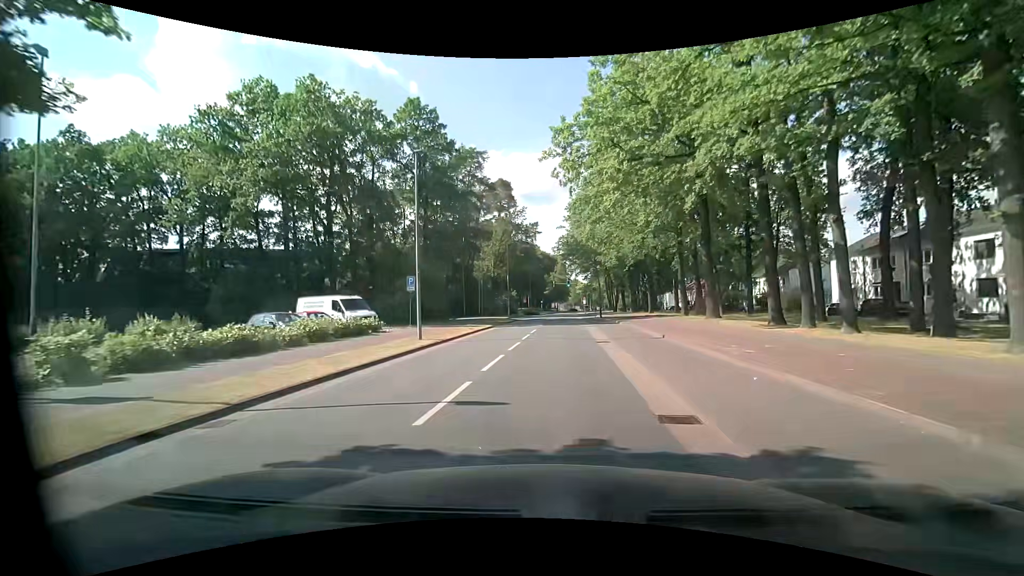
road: tertiary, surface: asphalt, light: Day
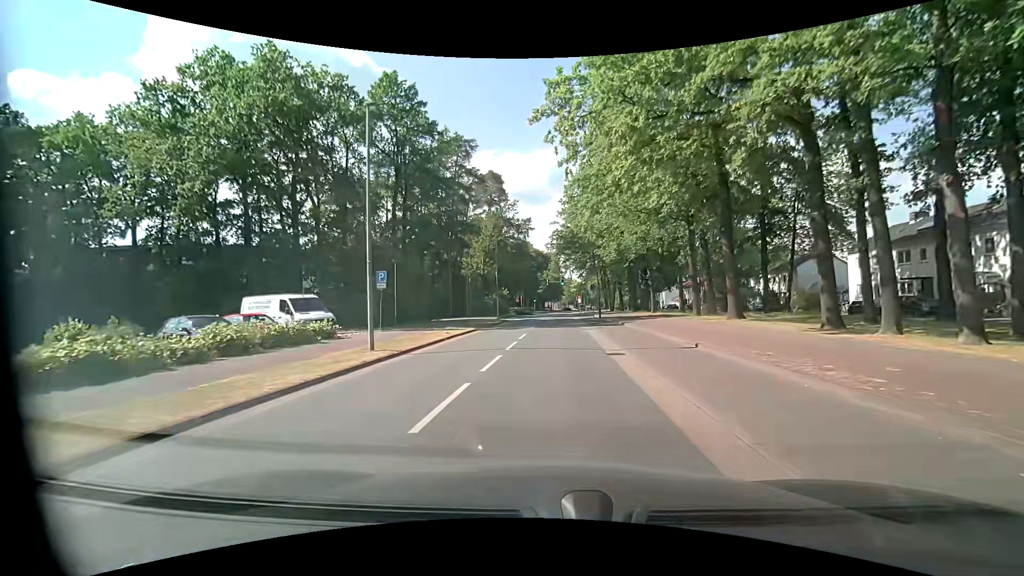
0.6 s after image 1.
(+0.1, +5.0) m; +2°
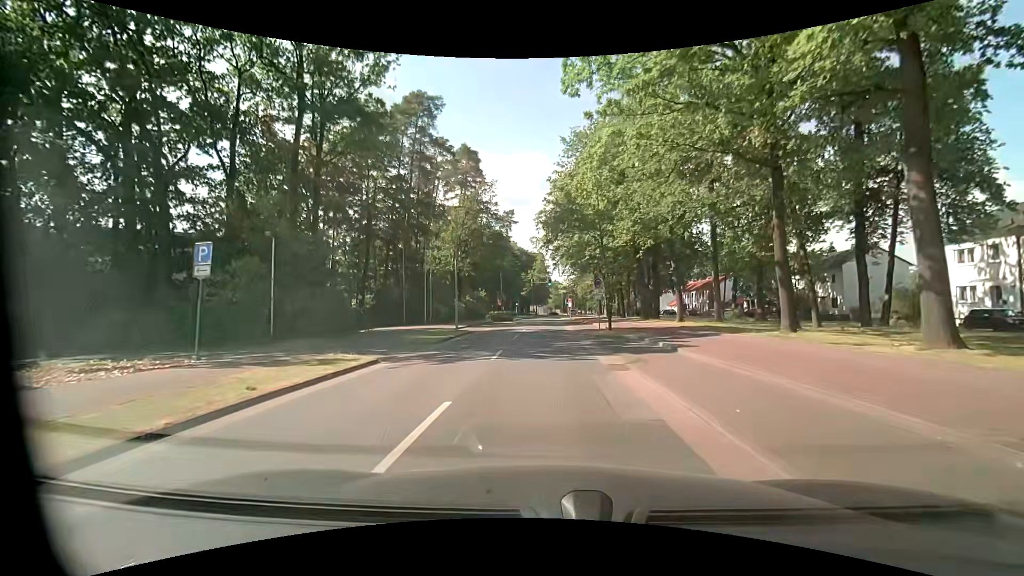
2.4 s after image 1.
(+0.2, +14.8) m; +2°
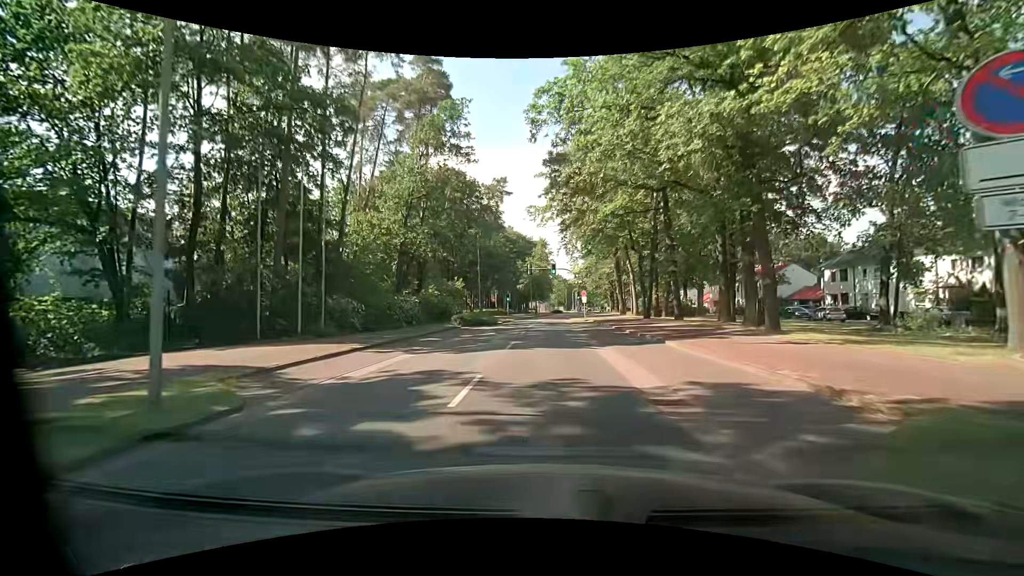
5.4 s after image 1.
(-0.1, +24.7) m; -1°
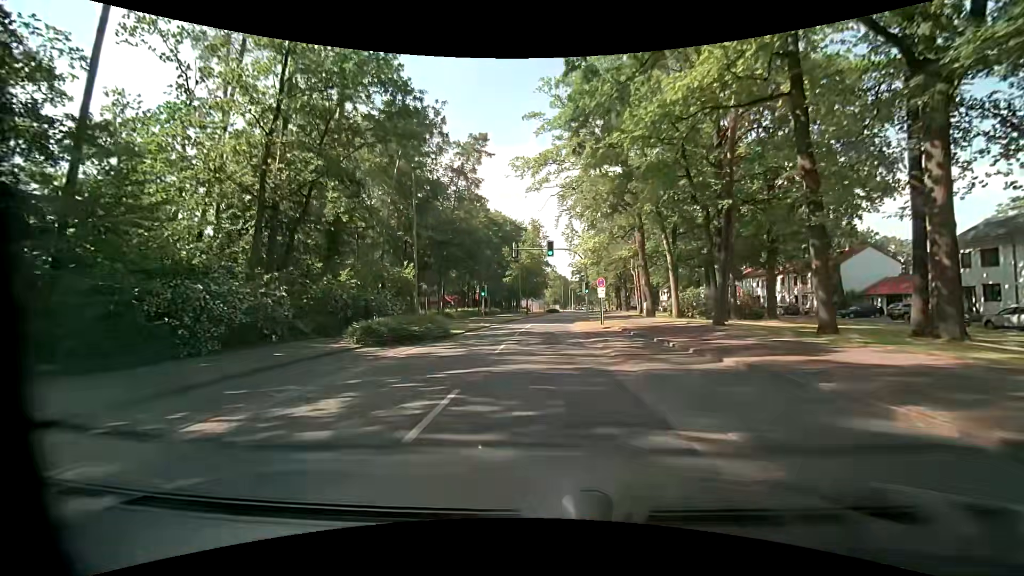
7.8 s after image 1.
(+0.2, +20.0) m; +1°
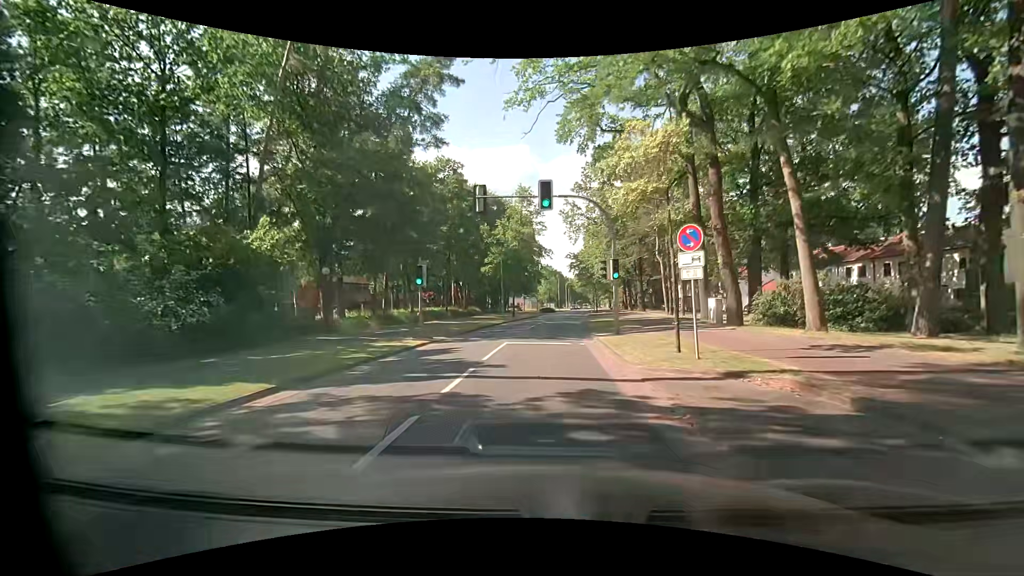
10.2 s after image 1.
(+0.2, +20.0) m; +2°
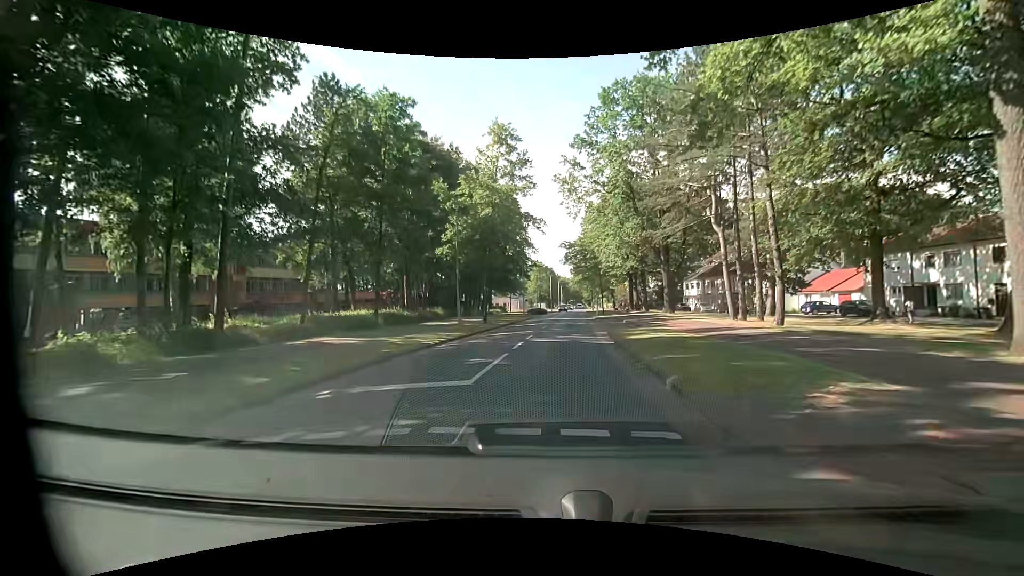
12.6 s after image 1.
(-0.3, +20.0) m; 0°
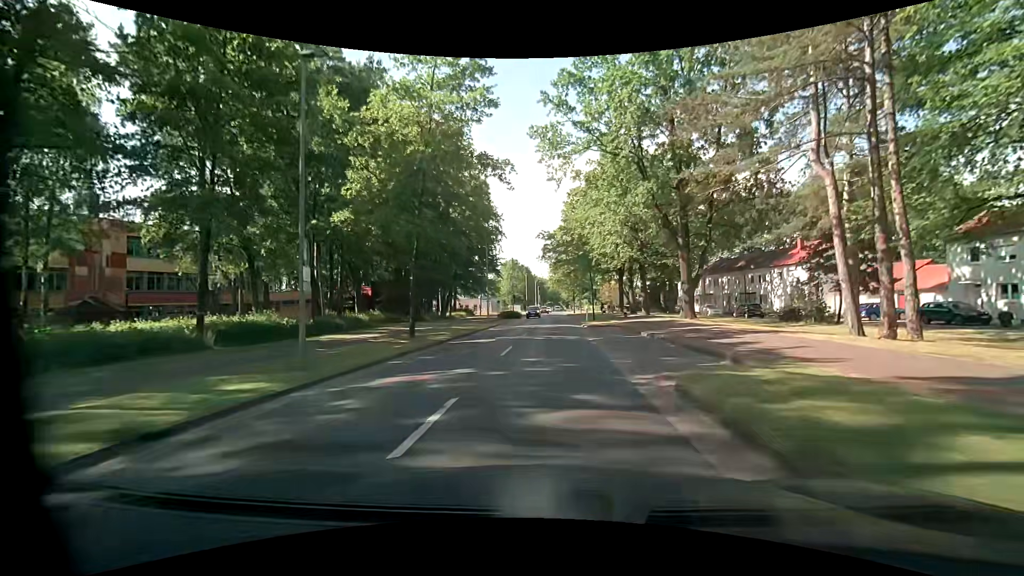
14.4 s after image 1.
(+0.4, +15.0) m; +3°
(0, +10) (0, +20) (0, +30) (+1, +40) (+1, +50) (+1, +60) (+1, +70) (+1, +80) (+1, +90) (+2, +100) m
